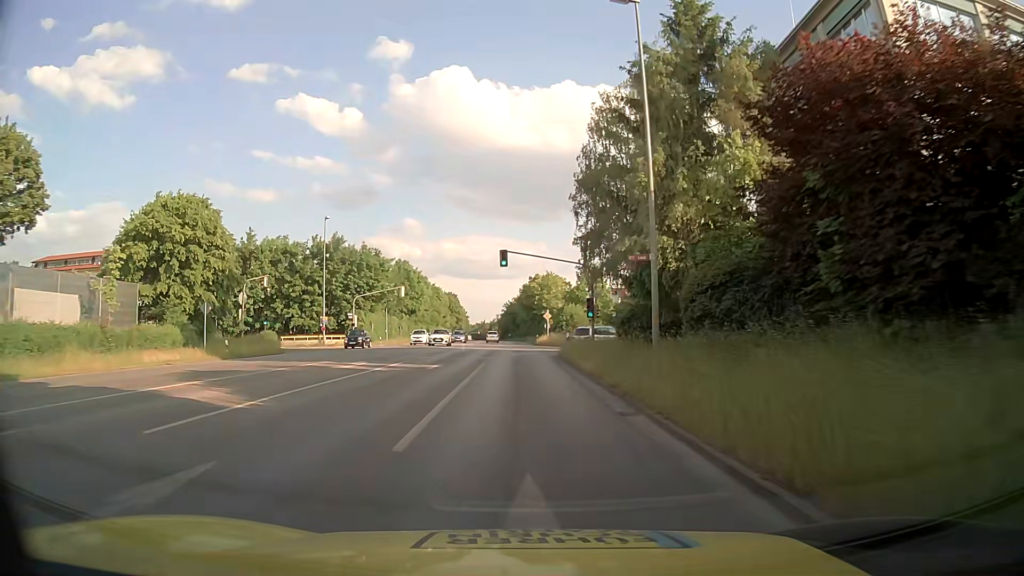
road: secondary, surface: asphalt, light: Day
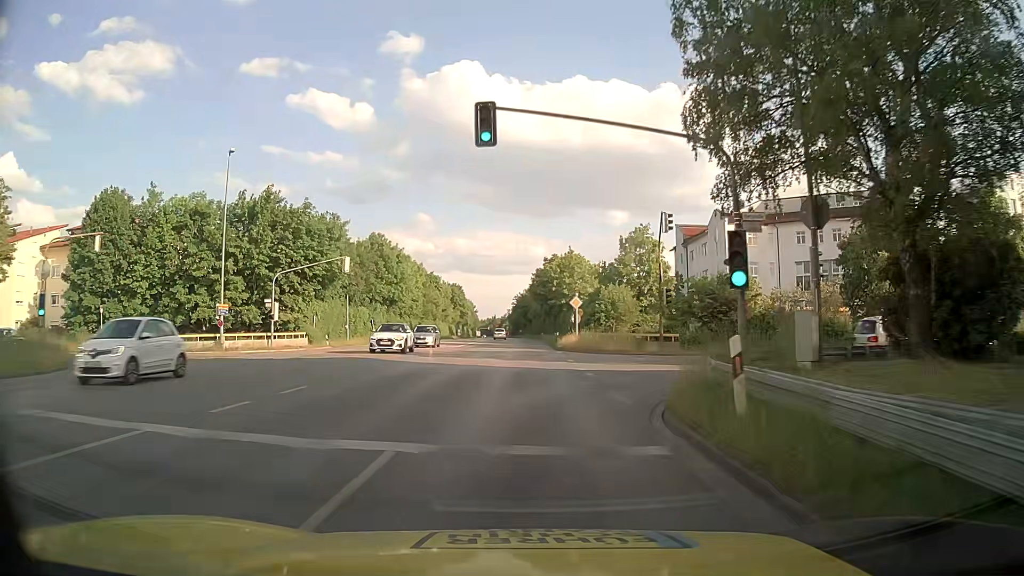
(-0.2, +25.4) m; -1°
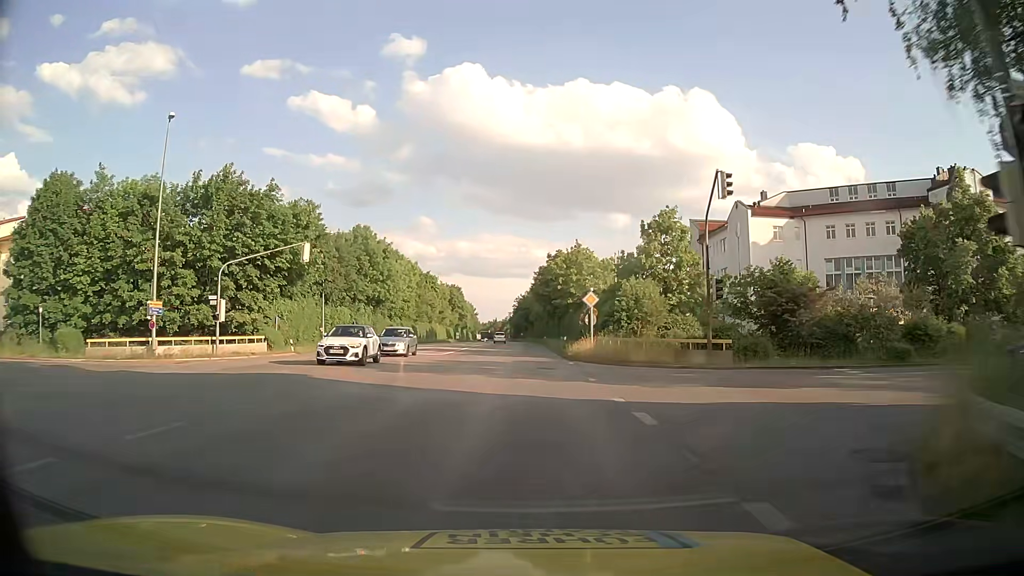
(0.0, +8.6) m; 0°
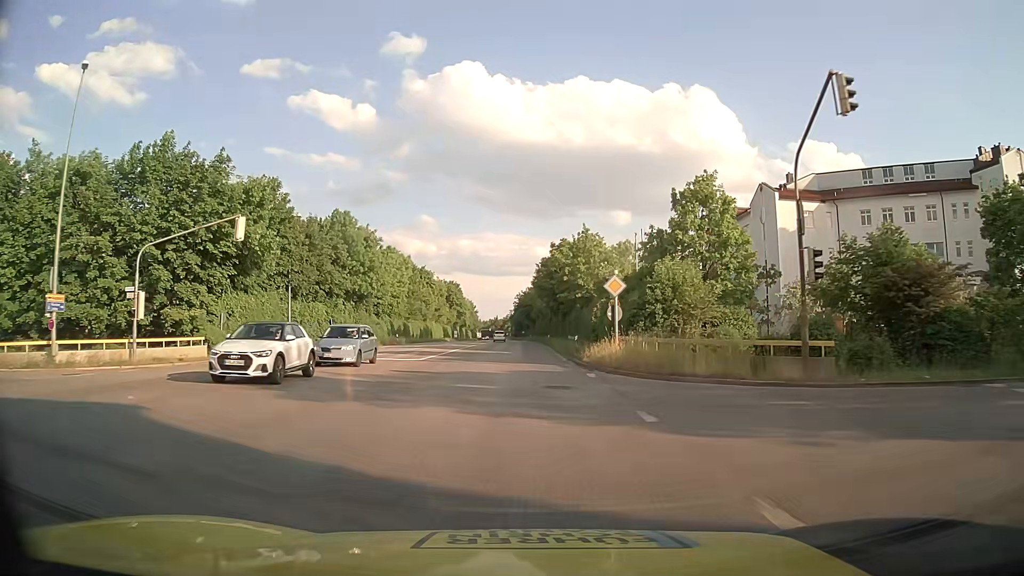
(0.0, +8.7) m; 0°
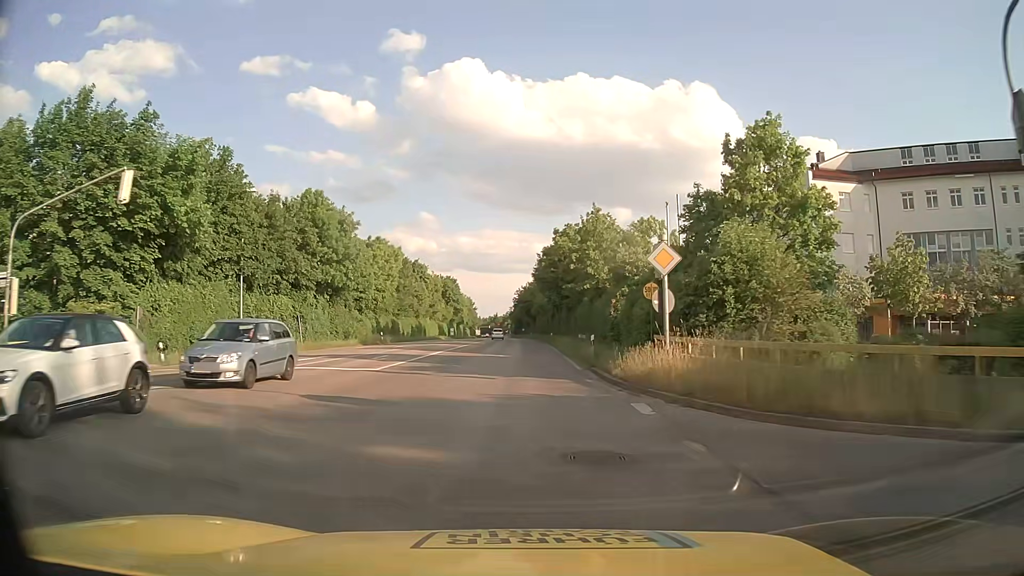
(0.0, +8.8) m; 0°
